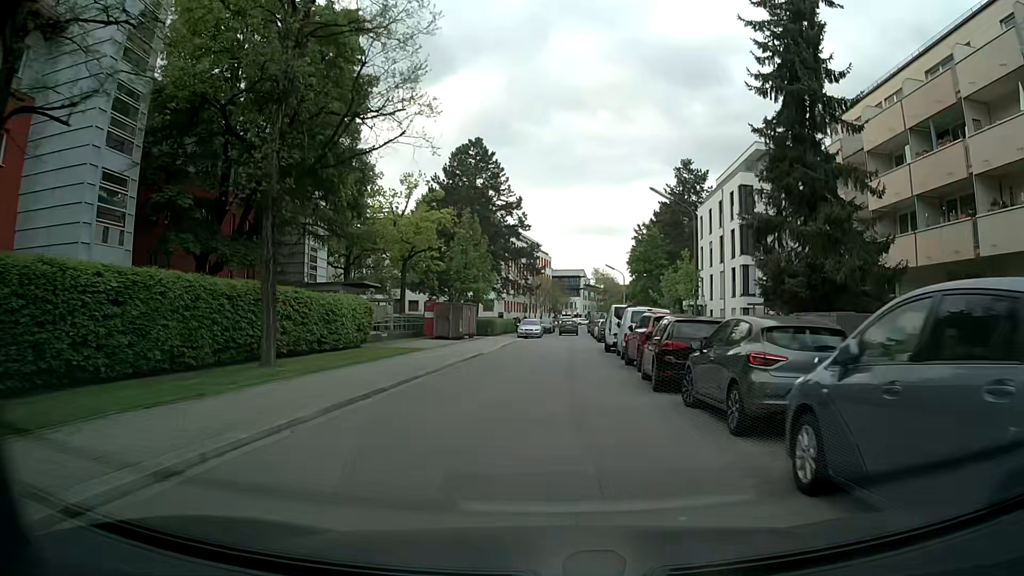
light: Day
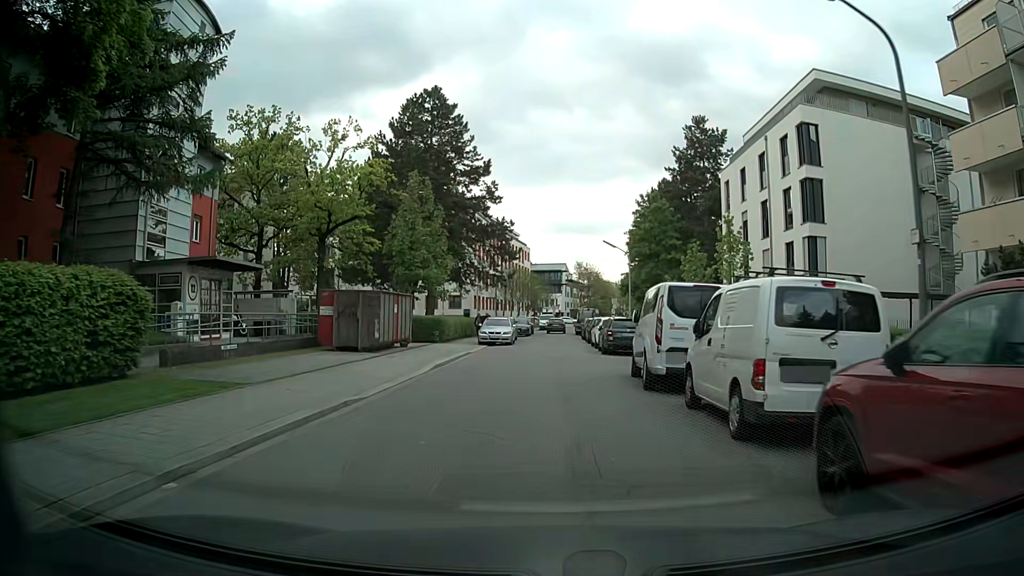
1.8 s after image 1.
(+0.2, +16.2) m; +2°
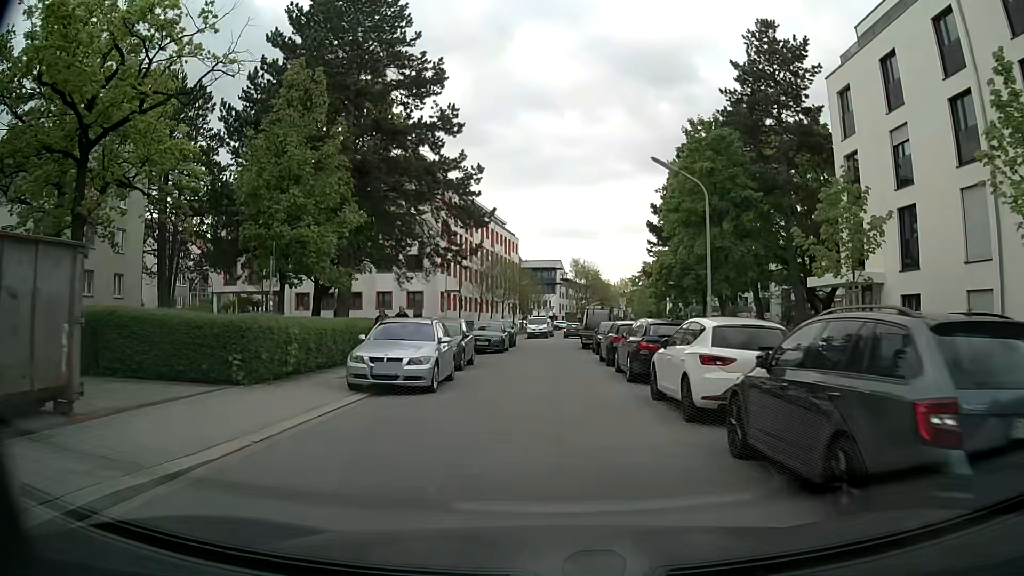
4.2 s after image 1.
(+0.1, +22.0) m; +1°
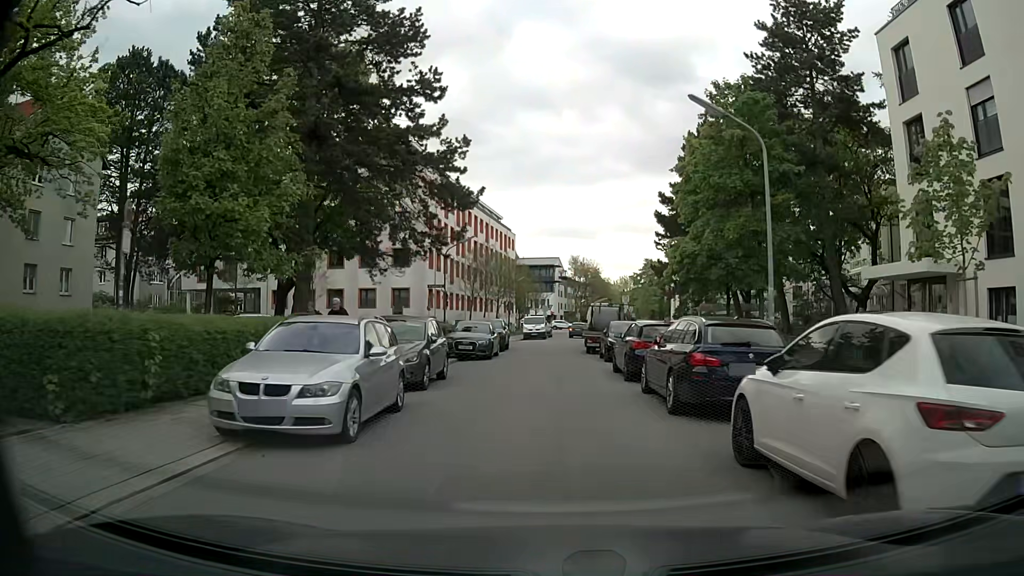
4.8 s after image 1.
(0.0, +5.6) m; -1°
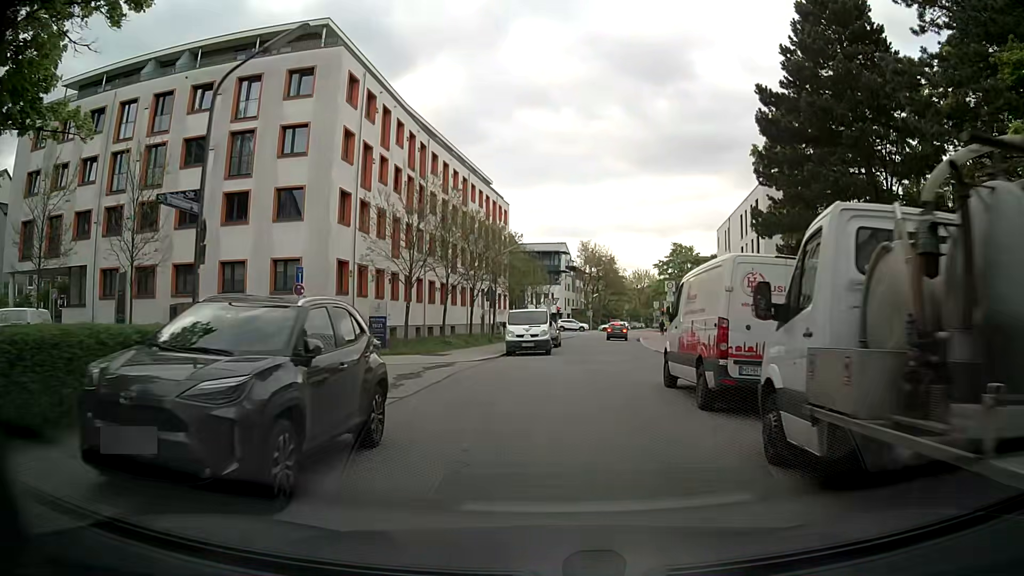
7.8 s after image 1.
(+0.3, +27.5) m; 0°
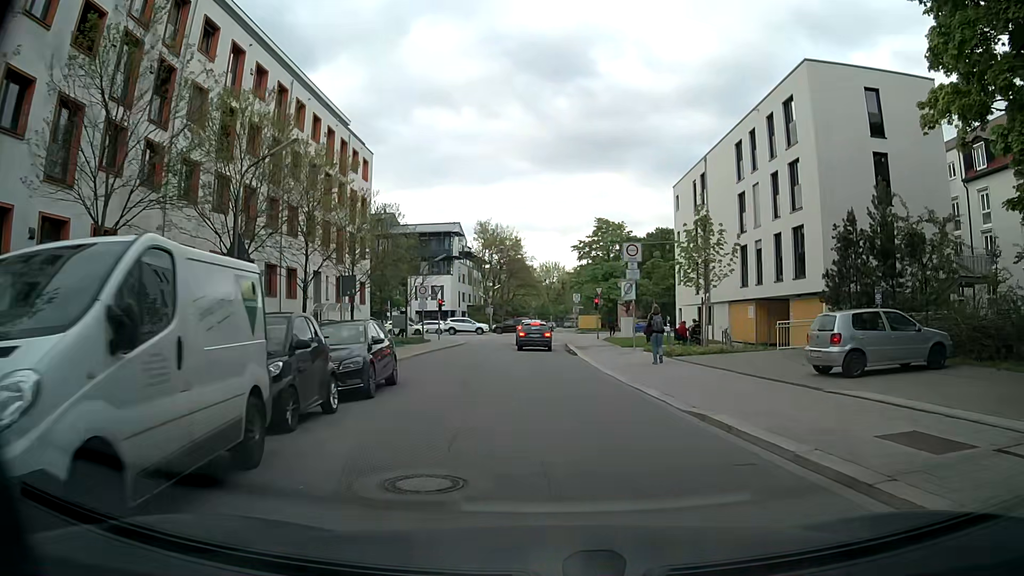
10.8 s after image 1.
(+1.9, +25.4) m; +9°
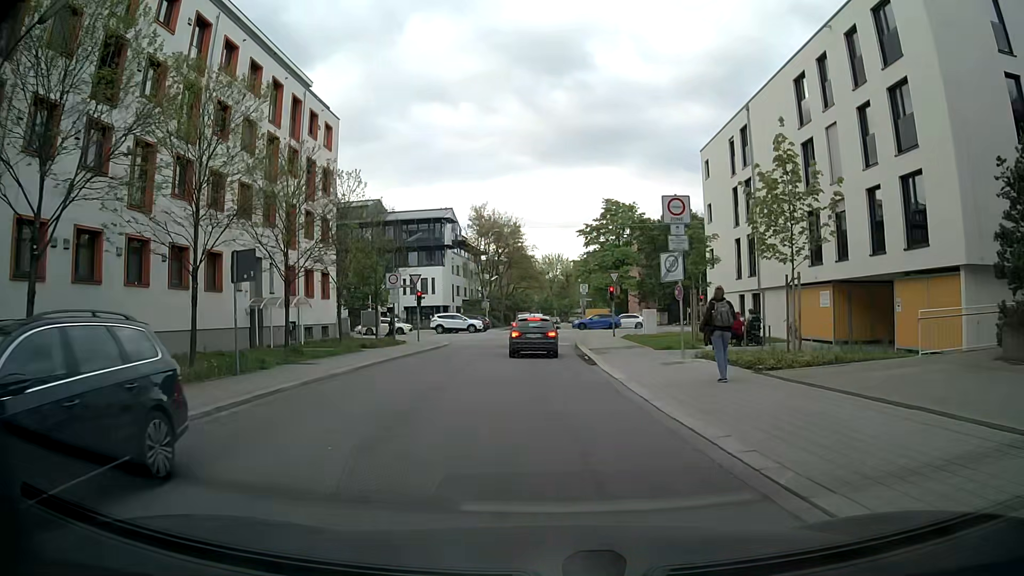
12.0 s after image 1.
(-0.1, +9.7) m; -2°
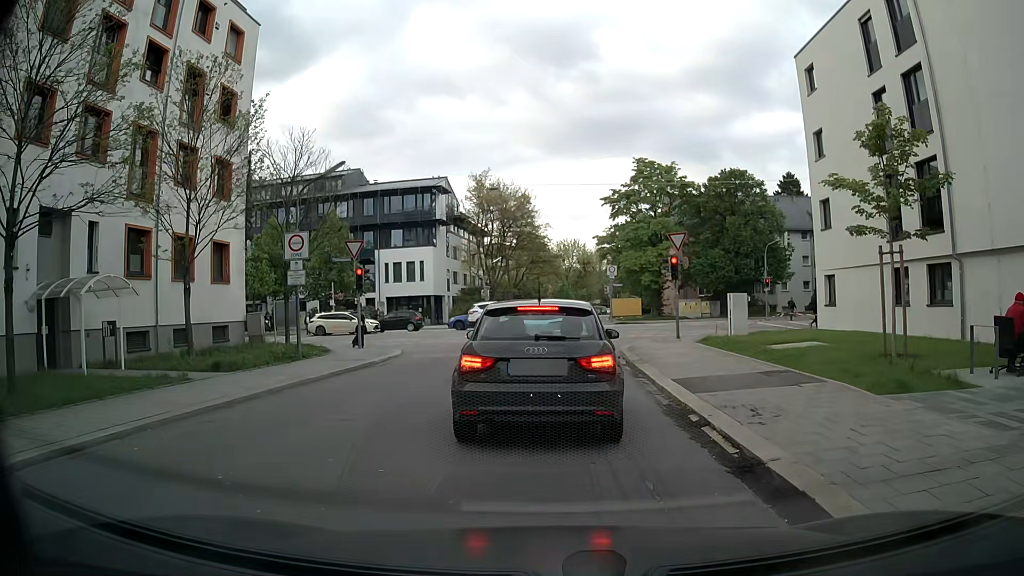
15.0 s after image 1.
(+0.1, +15.8) m; -1°
(0, +10) (0, +20) (+1, +30) (-1, +40) (-7, +47) (-17, +50) (-27, +51) (-37, +51) (-47, +52) (-57, +53) m
